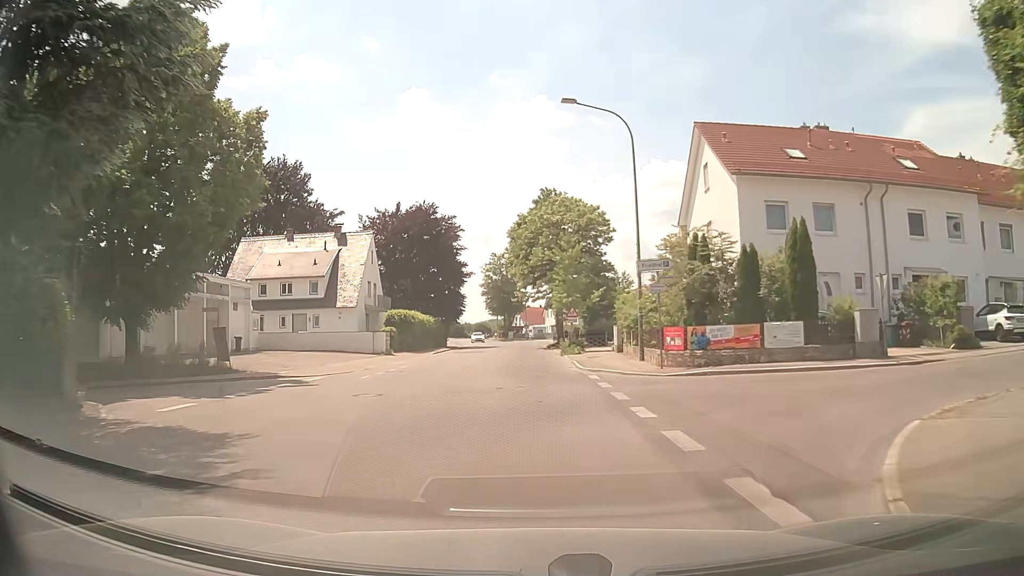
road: tertiary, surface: asphalt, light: Day
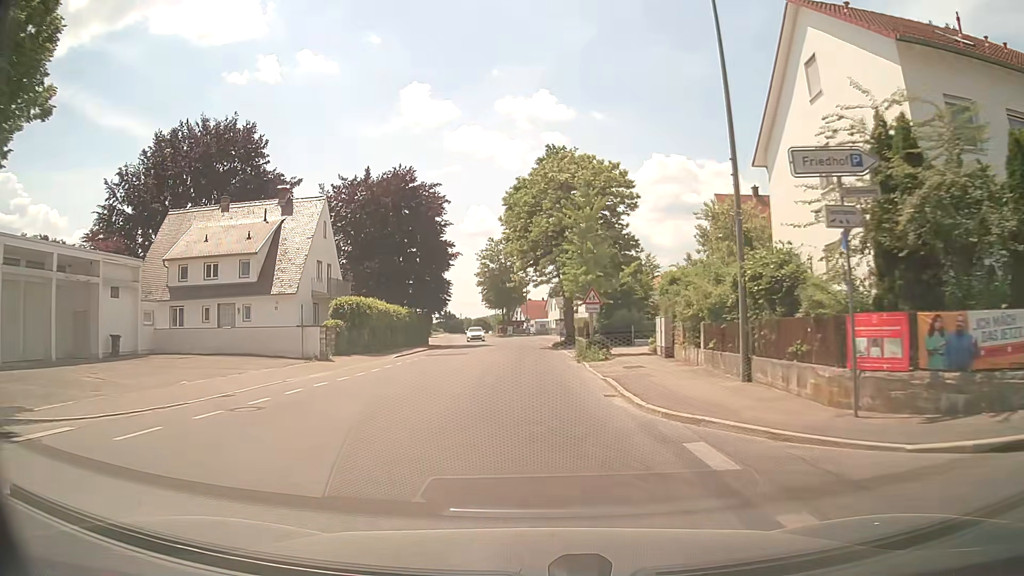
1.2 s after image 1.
(0.0, +13.4) m; 0°
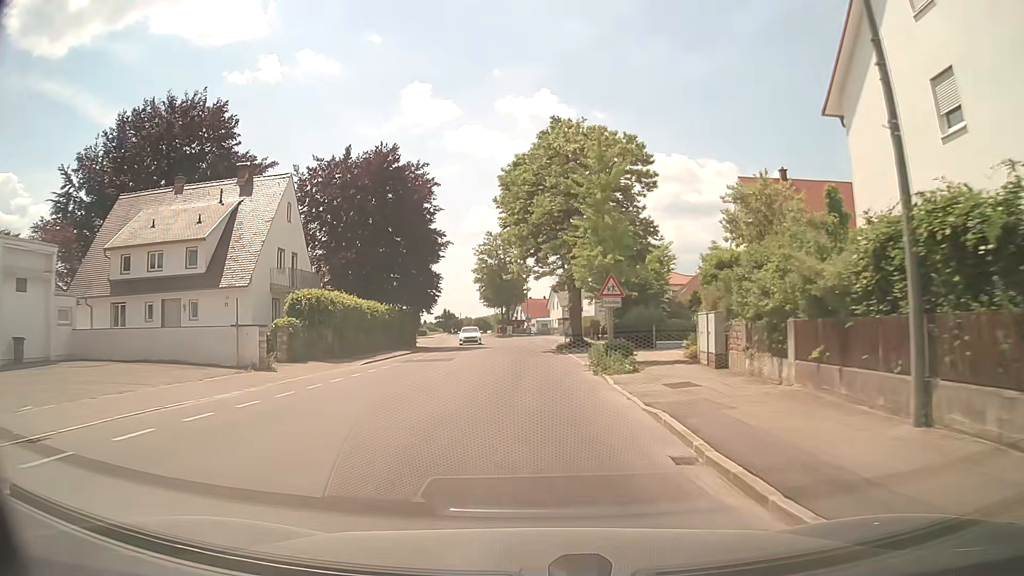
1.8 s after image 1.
(0.0, +6.8) m; 0°
(0, +10) (0, +20) (0, +30) (0, +40) (-1, +50) (-2, +60) (-3, +70) (-4, +80) (-6, +90) (-7, +100) m
